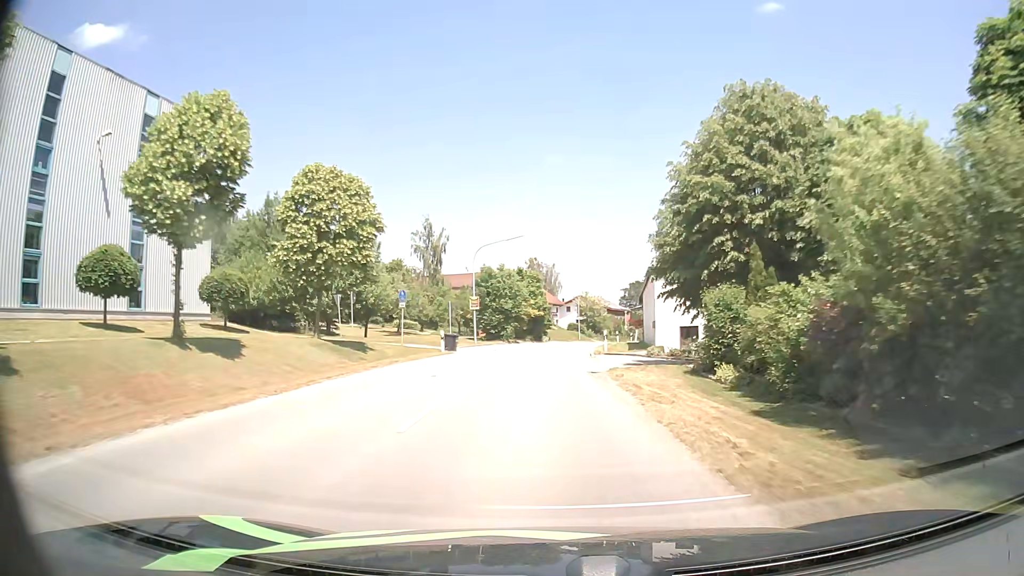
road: secondary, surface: asphalt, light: Day
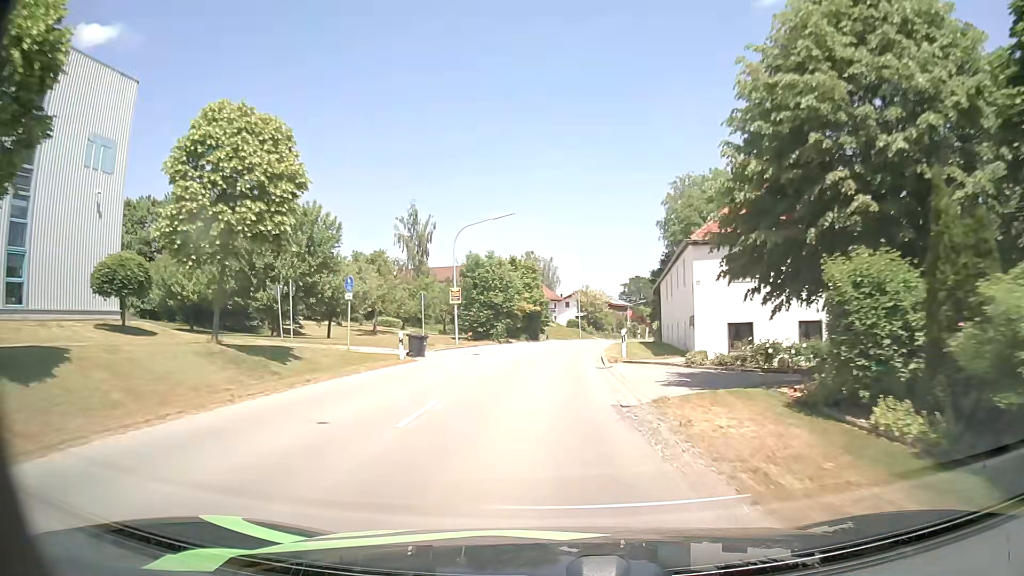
(0.0, +8.6) m; 0°
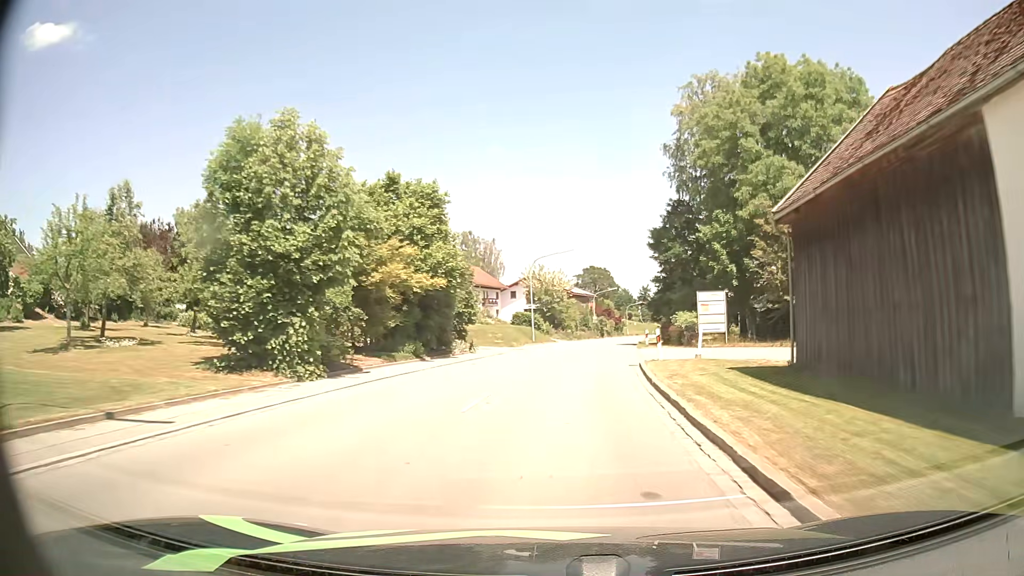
(+1.2, +33.8) m; +5°
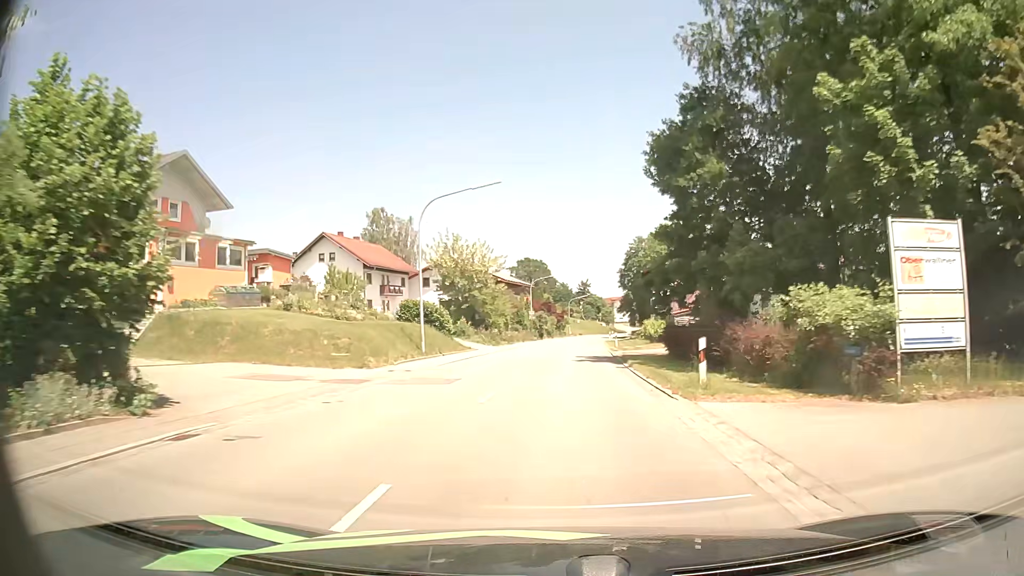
(+1.2, +25.6) m; +6°
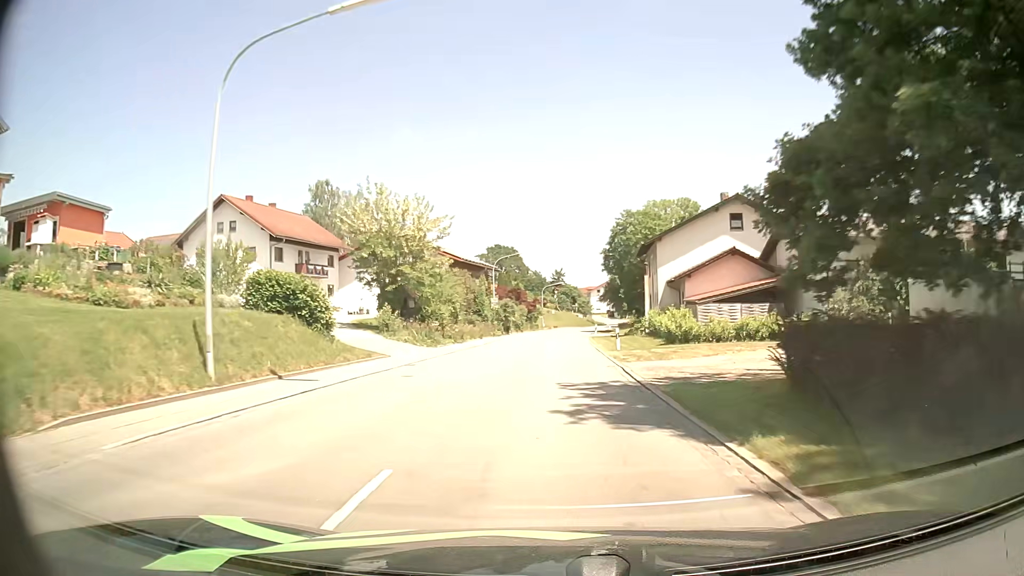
(+0.4, +17.5) m; +2°
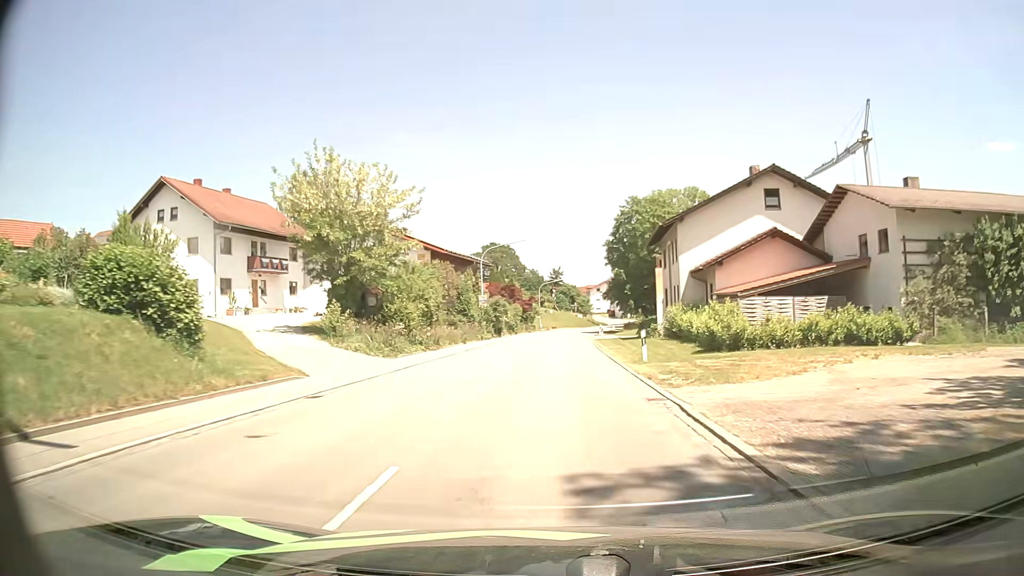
(+0.1, +8.7) m; +1°
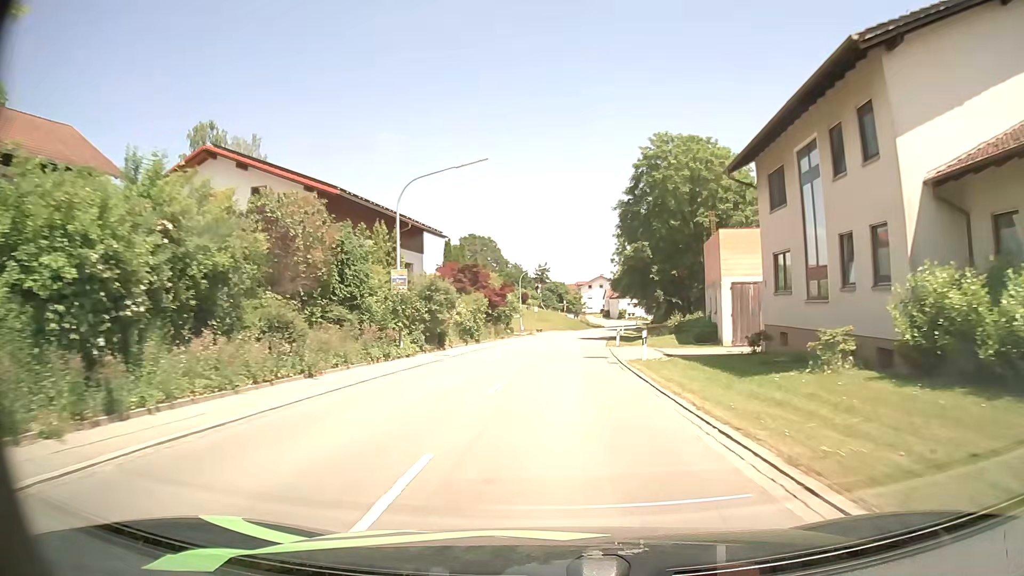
(+0.2, +26.2) m; +1°
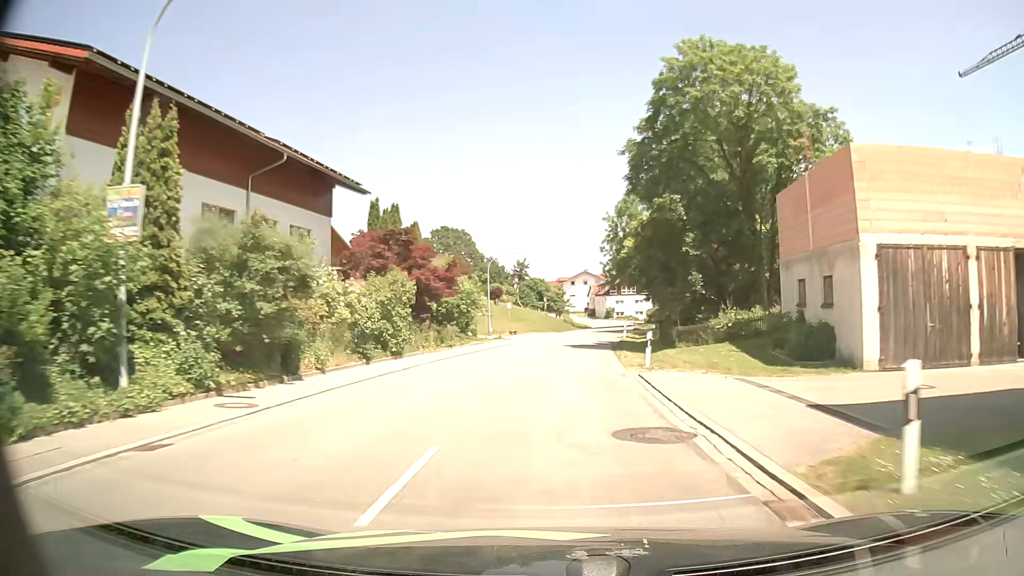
(+0.3, +17.6) m; +2°
(0, +10) (0, +20) (+1, +30) (+2, +40) (+3, +50) (+4, +60) (+6, +70) (+7, +80) (+9, +89) (+10, +99) m
